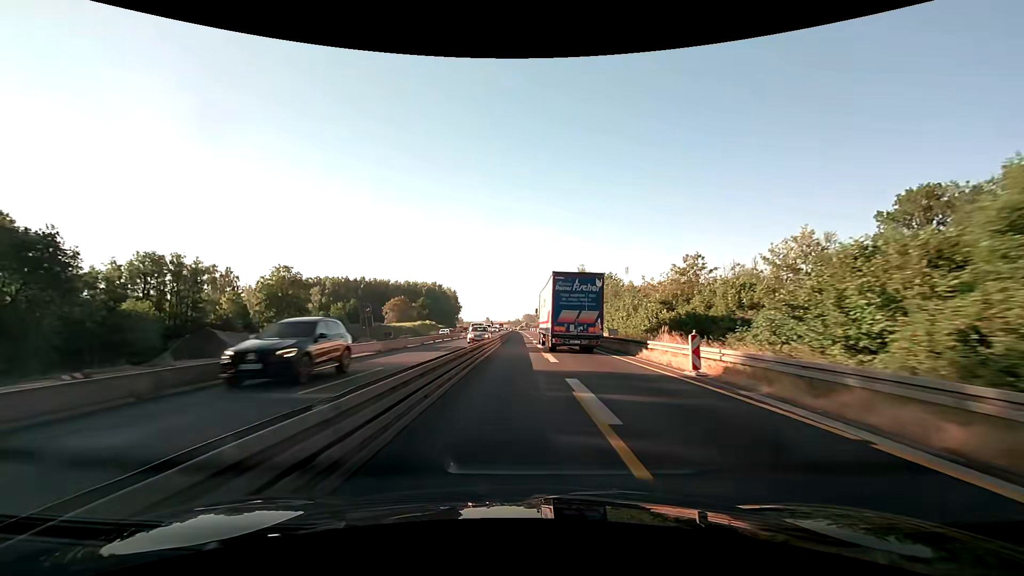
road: motorway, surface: asphalt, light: Day
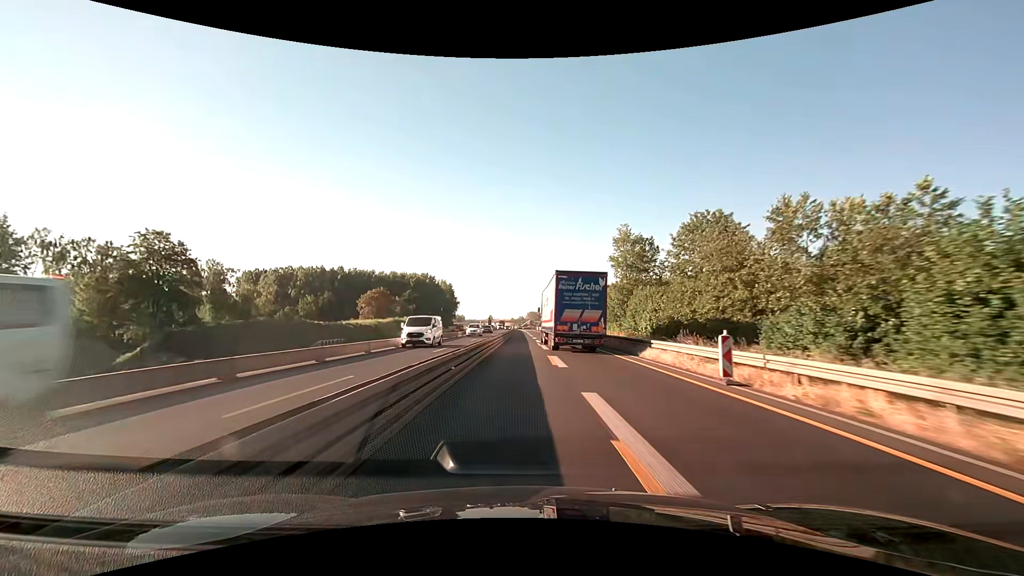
(-0.1, +39.2) m; 0°
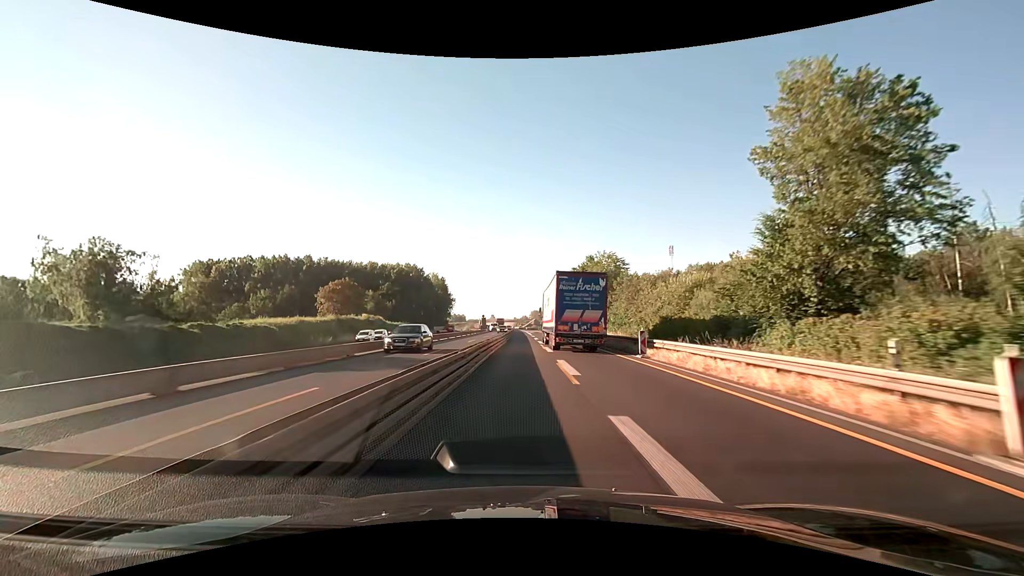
(0.0, +39.0) m; 0°
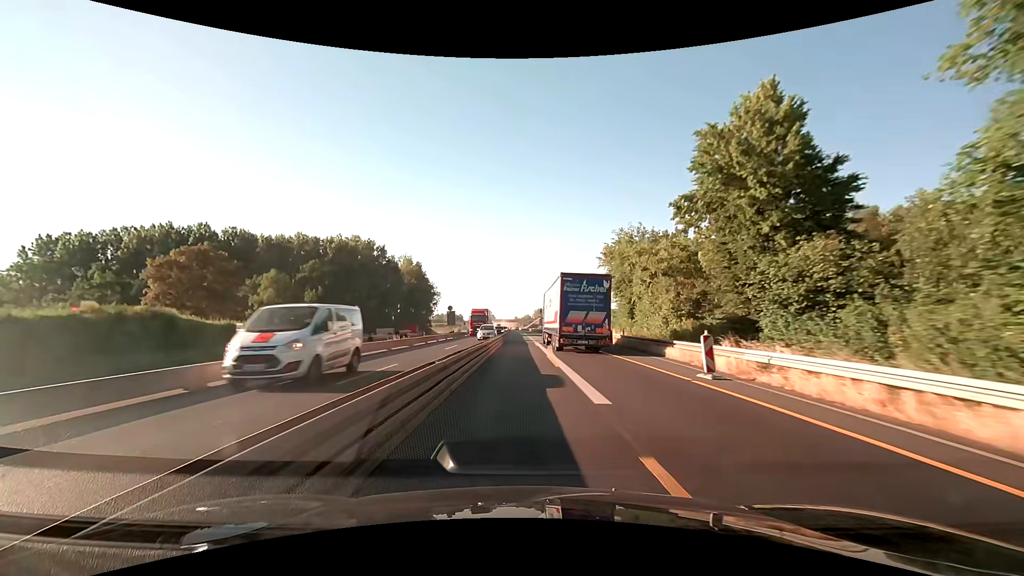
(-0.2, +65.4) m; 0°
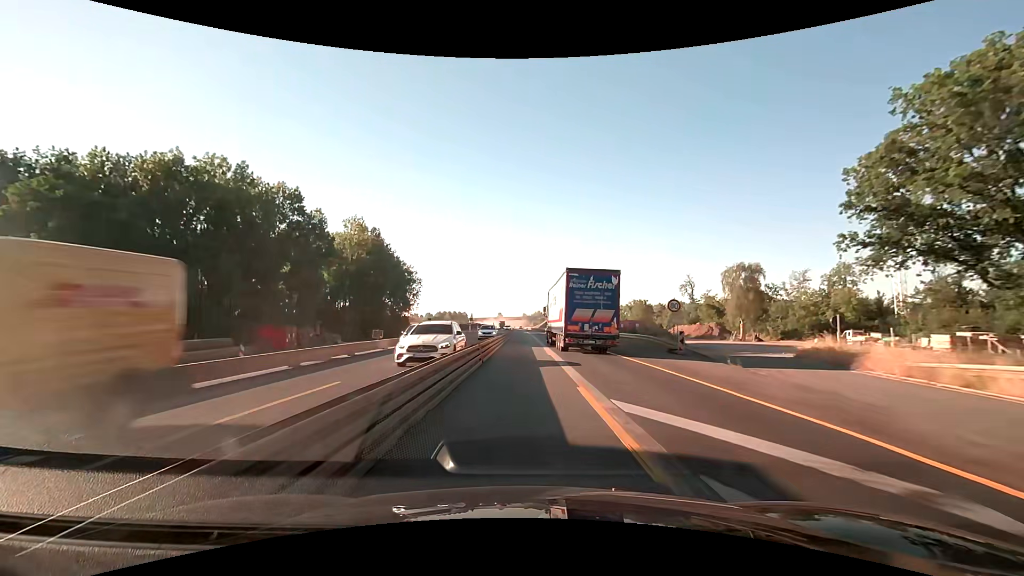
(-0.7, +67.1) m; -1°
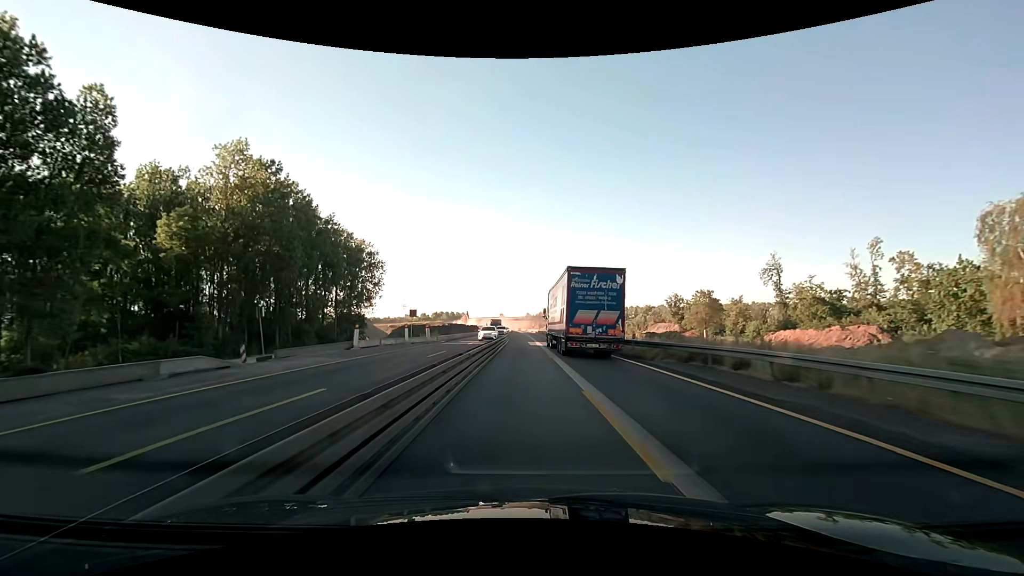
(-0.3, +54.0) m; 0°
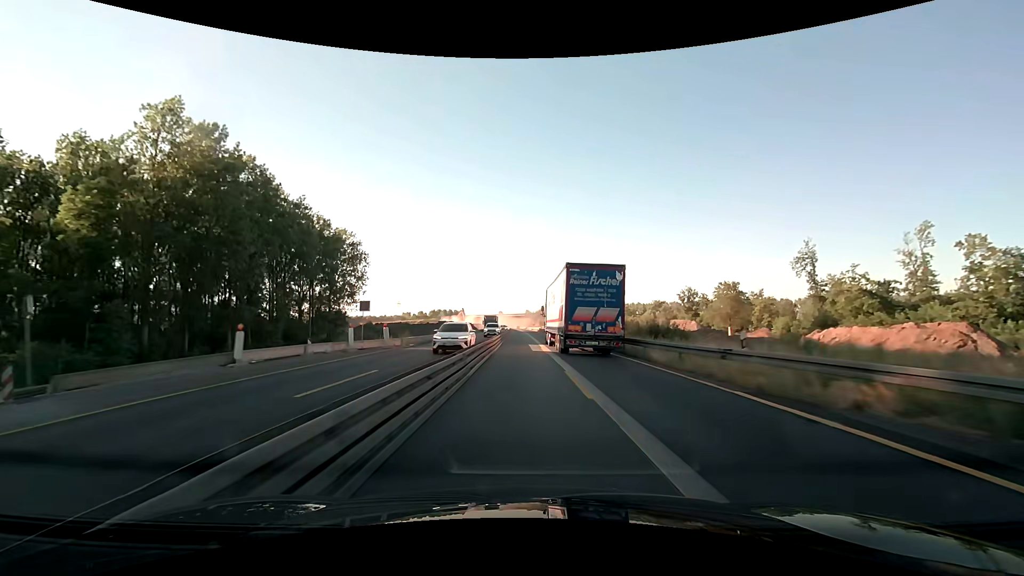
(0.0, +13.5) m; 0°
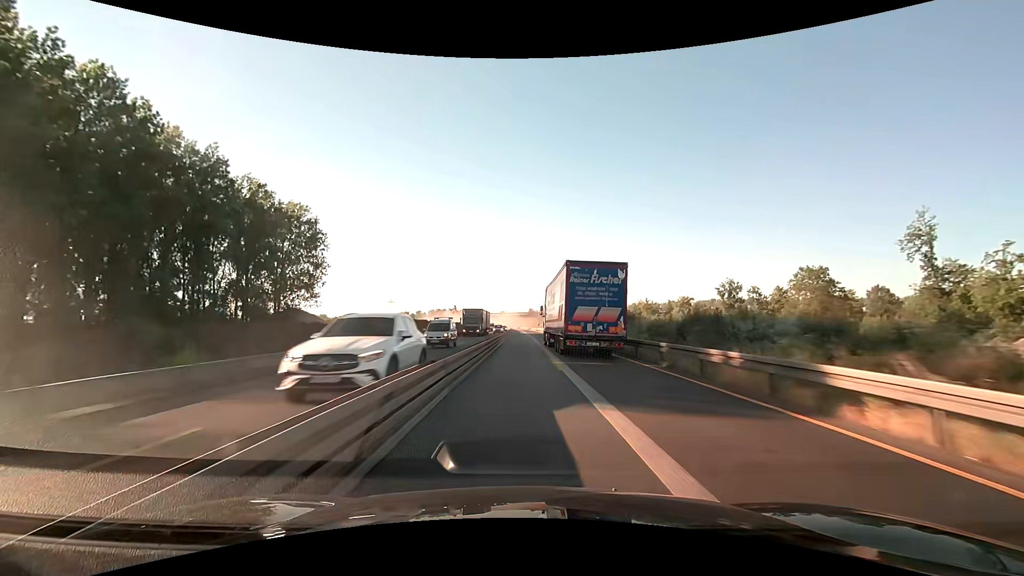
(-0.1, +27.1) m; 0°
(0, +10) (0, +20) (0, +30) (0, +40) (0, +50) (0, +60) (-1, +70) (-1, +80) (-1, +90) (-1, +100) m
